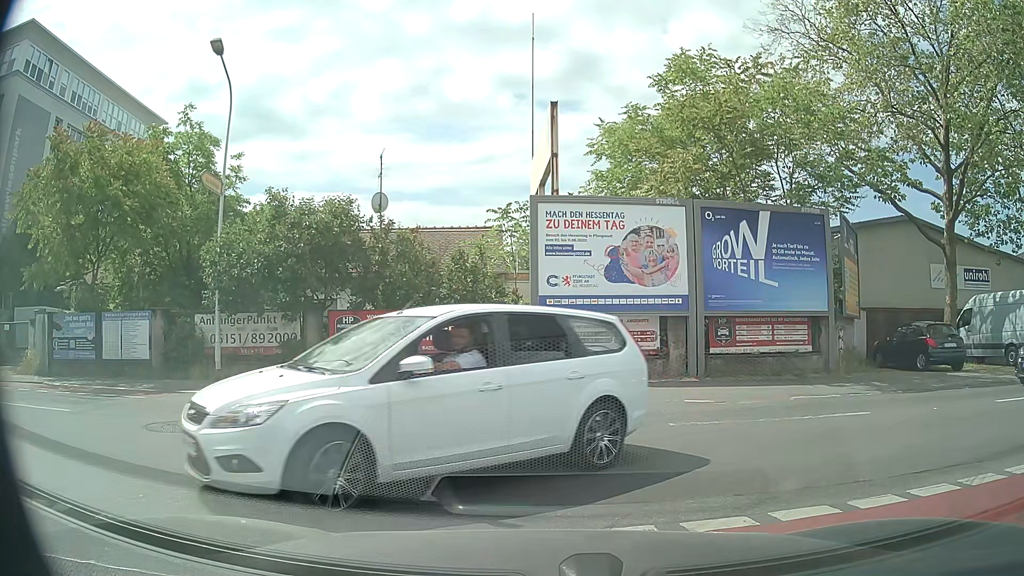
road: tertiary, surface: asphalt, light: Day
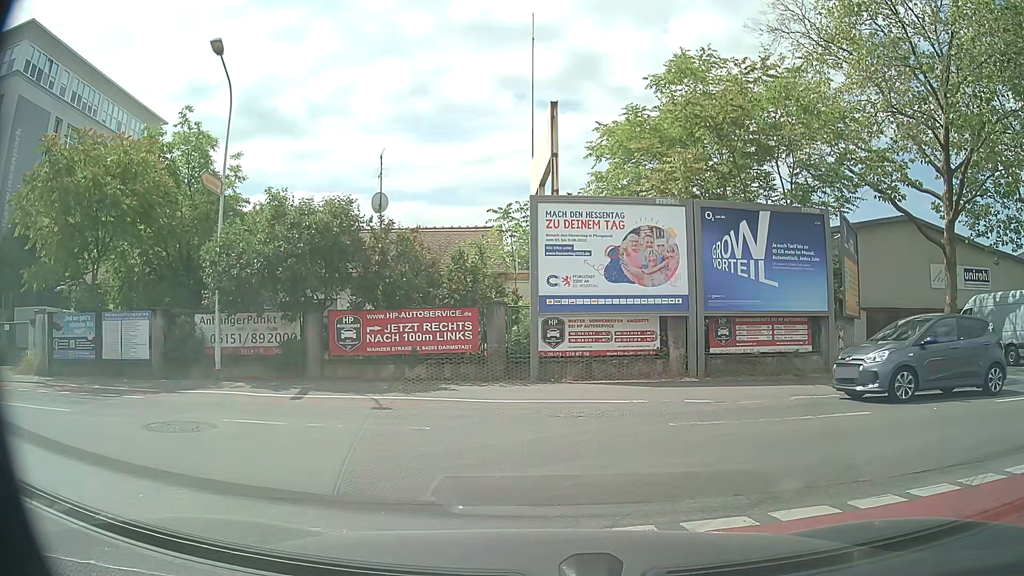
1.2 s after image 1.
(0.0, 0.0) m; 0°
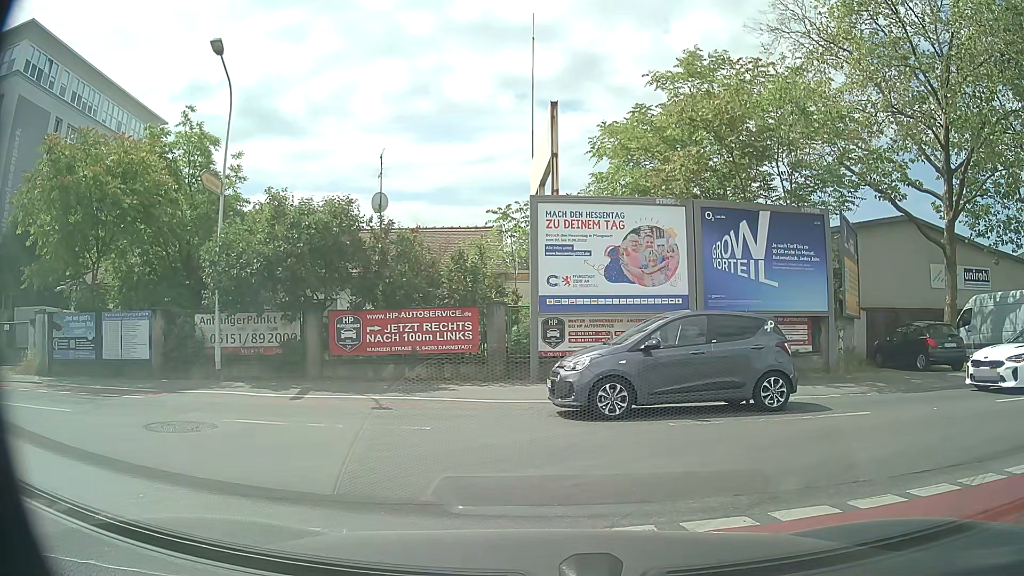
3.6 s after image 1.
(0.0, 0.0) m; 0°
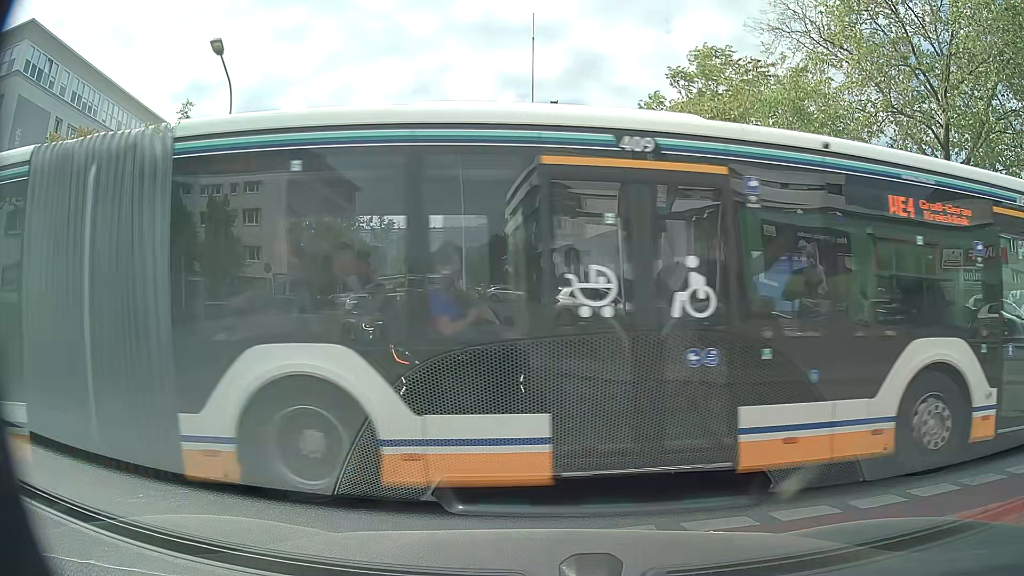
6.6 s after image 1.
(0.0, 0.0) m; 0°
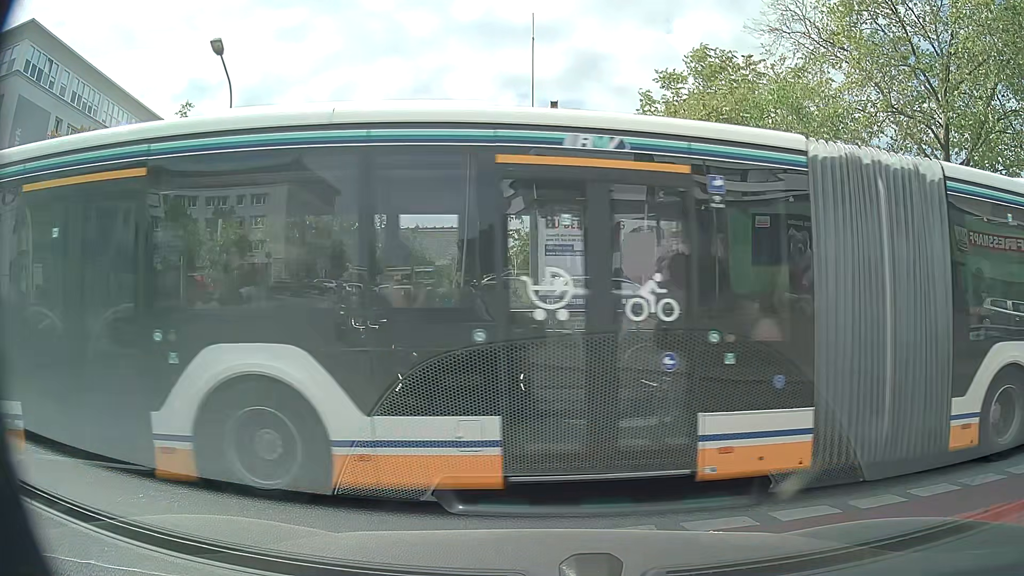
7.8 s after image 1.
(0.0, 0.0) m; 0°
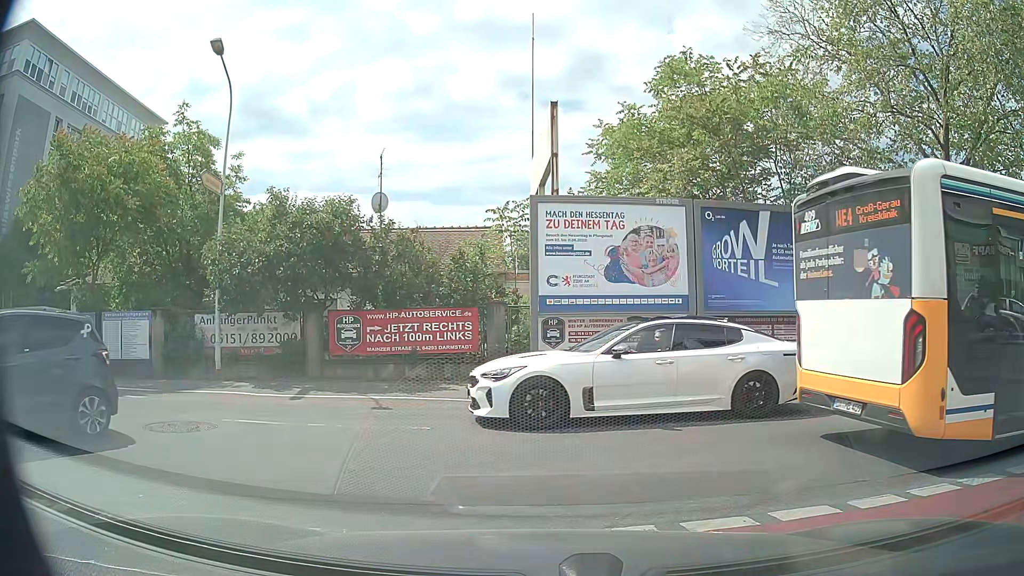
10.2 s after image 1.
(0.0, 0.0) m; 0°
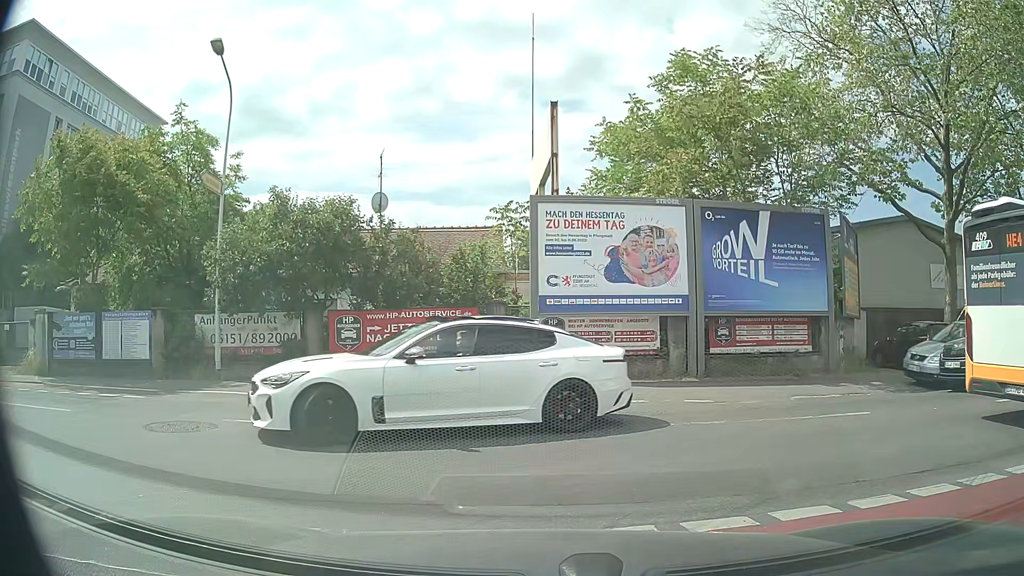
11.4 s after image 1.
(0.0, 0.0) m; 0°
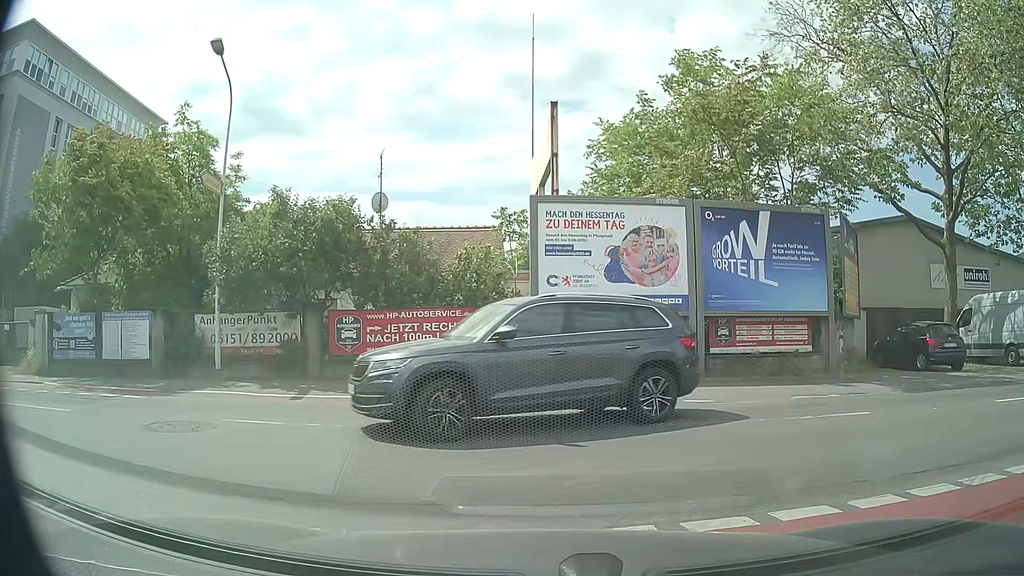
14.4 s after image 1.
(0.0, 0.0) m; 0°
